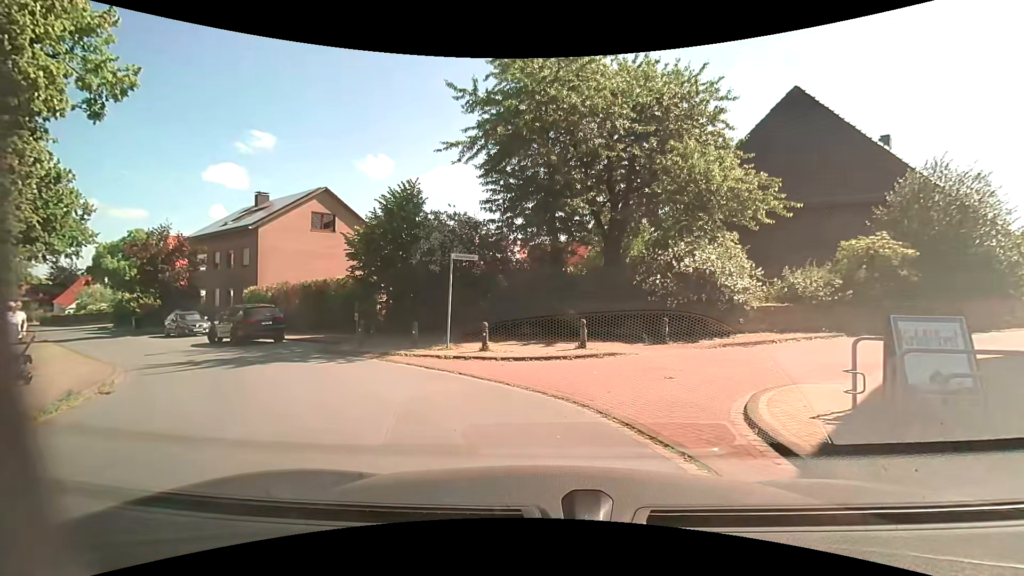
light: Day
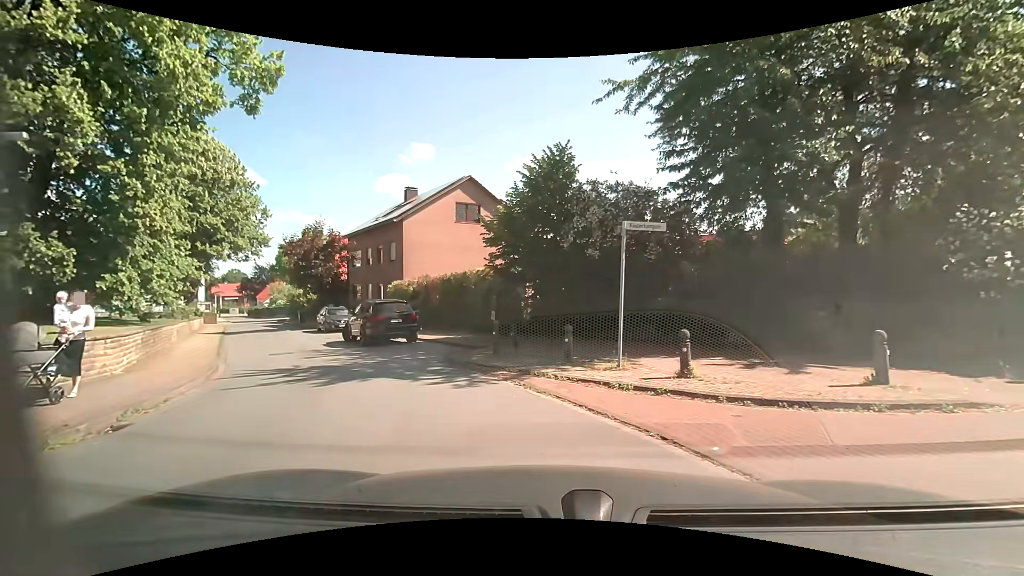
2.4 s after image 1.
(-0.7, +4.8) m; -18°
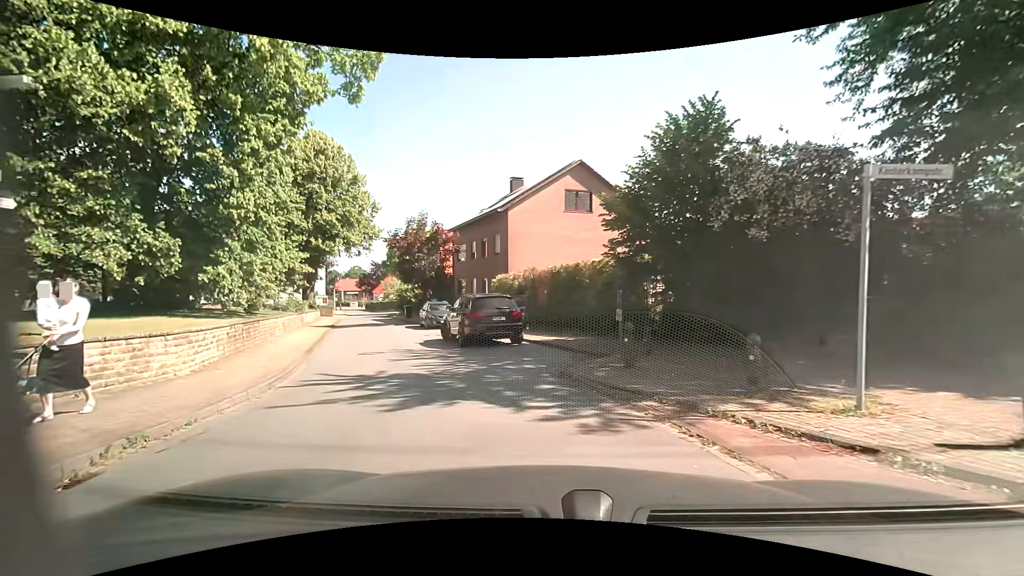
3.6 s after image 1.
(-0.3, +3.1) m; -13°
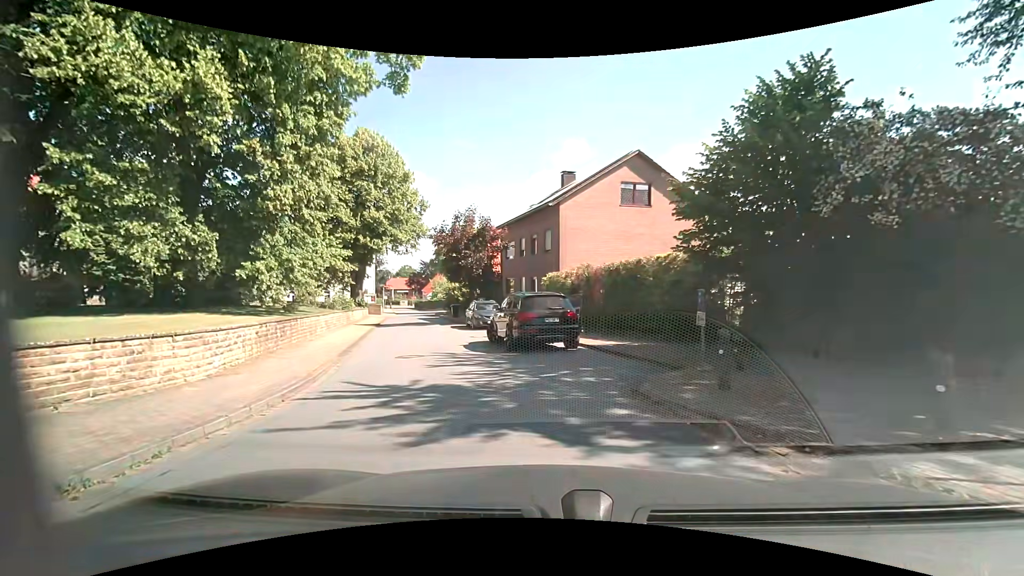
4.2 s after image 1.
(-0.1, +1.8) m; -6°
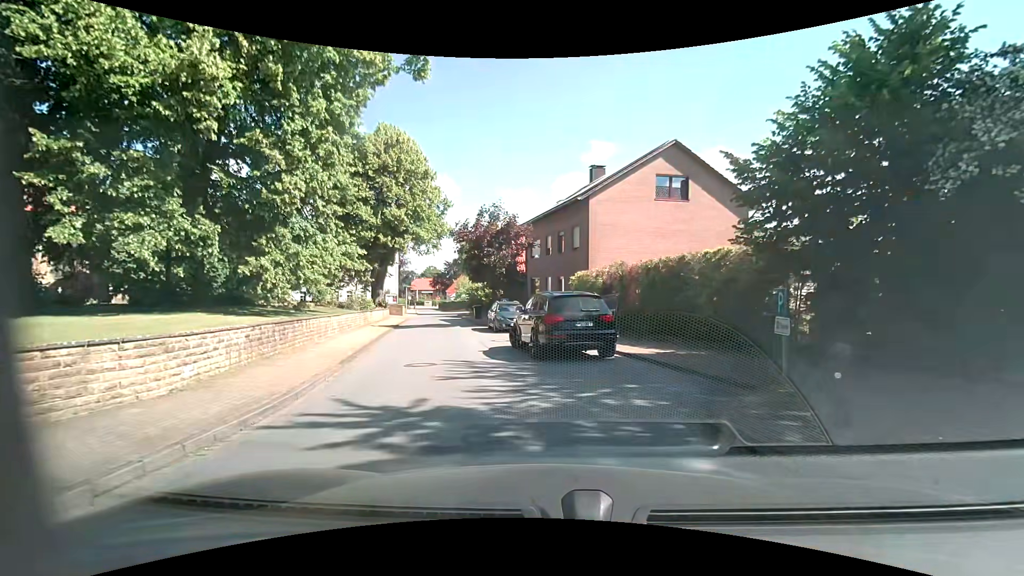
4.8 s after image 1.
(0.0, +1.9) m; -1°
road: residential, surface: asphalt
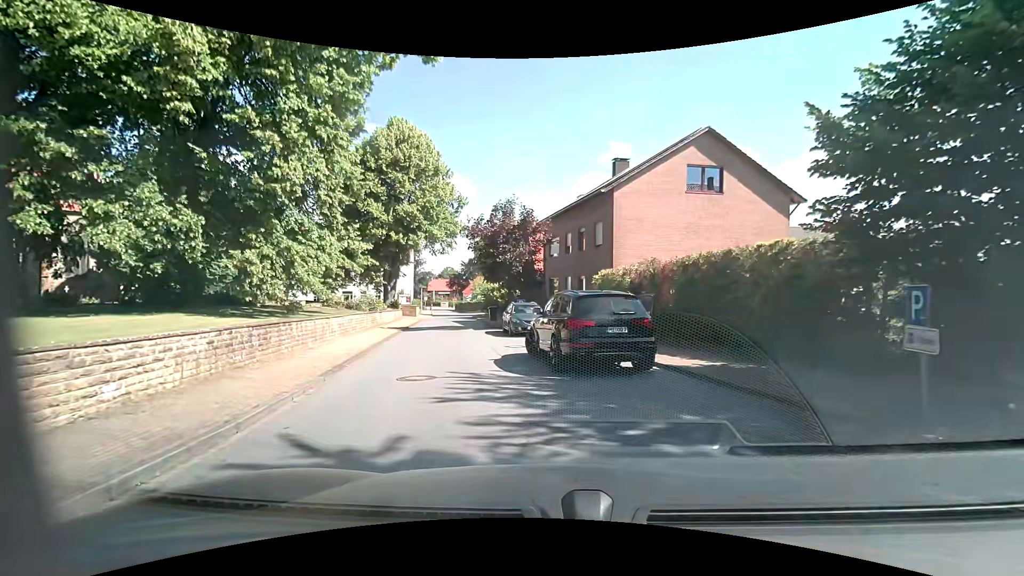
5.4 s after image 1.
(-0.1, +2.2) m; -3°
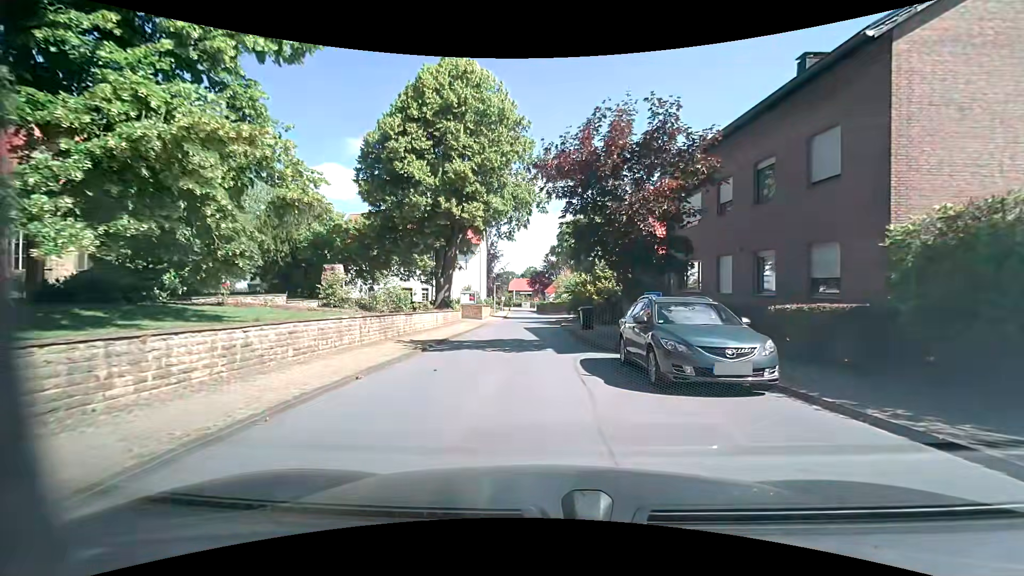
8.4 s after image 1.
(-1.6, +13.5) m; -10°
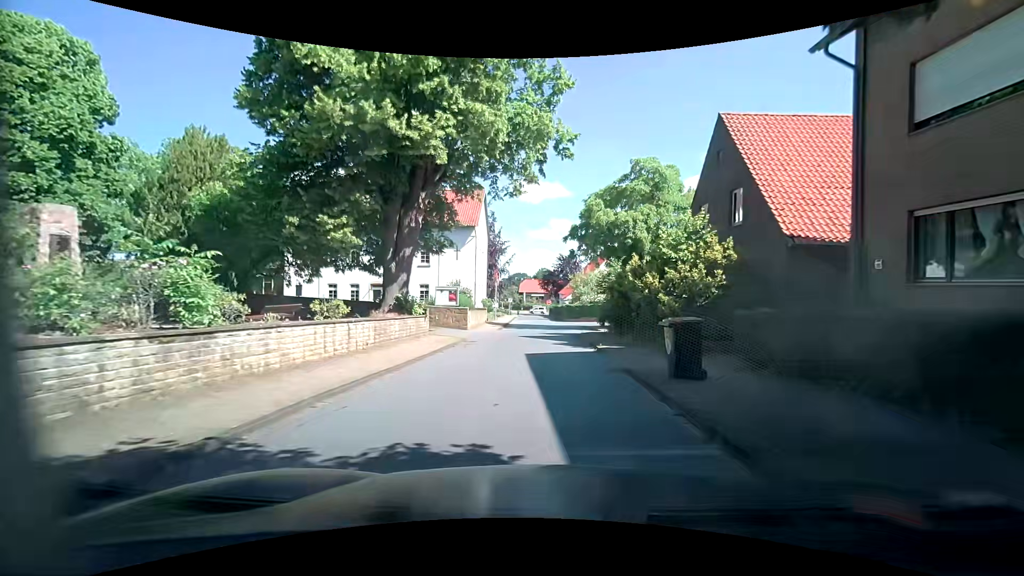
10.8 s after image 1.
(-0.3, +14.3) m; -2°
